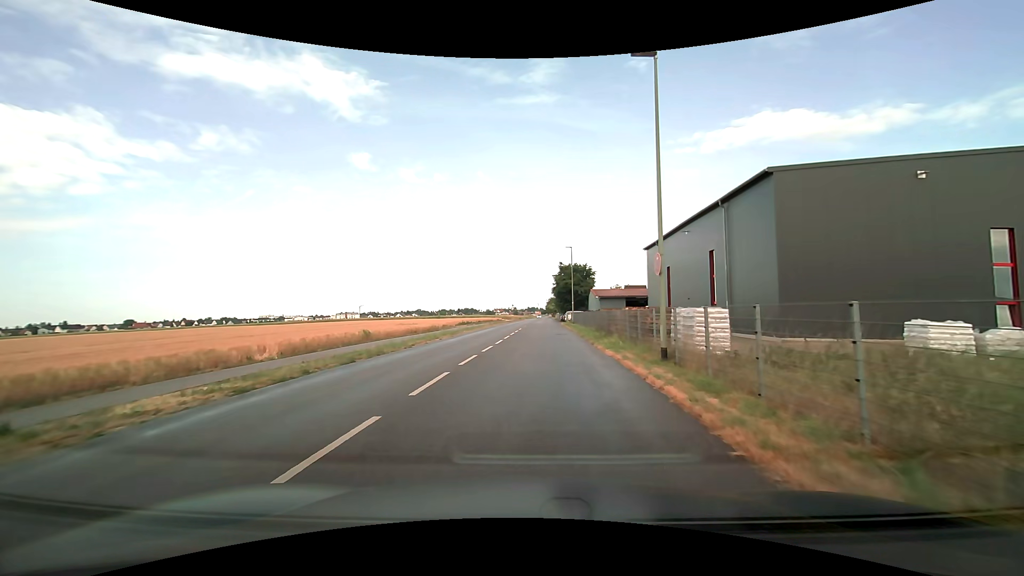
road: tertiary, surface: asphalt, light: Day
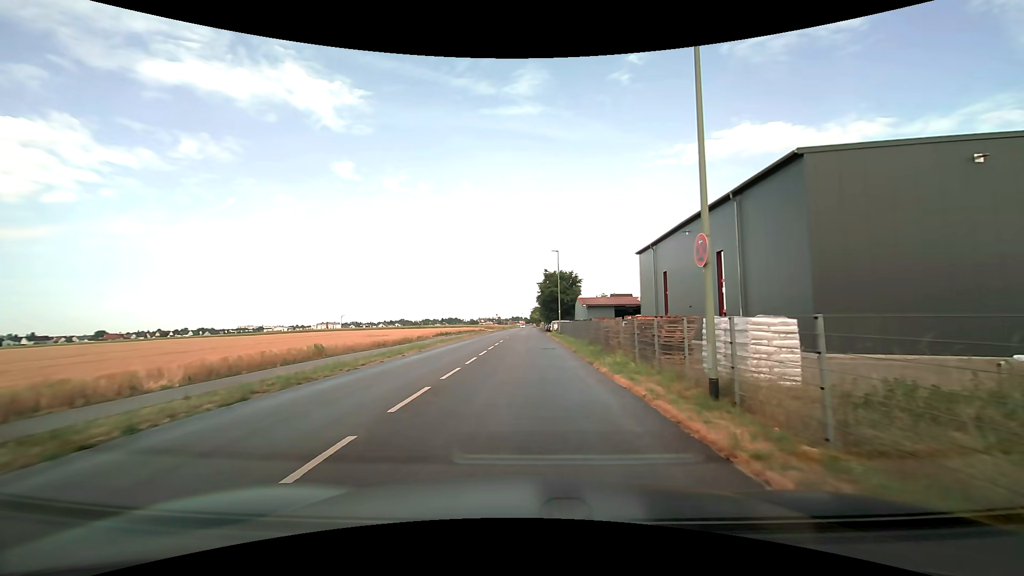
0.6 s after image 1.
(+0.1, +4.9) m; +2°
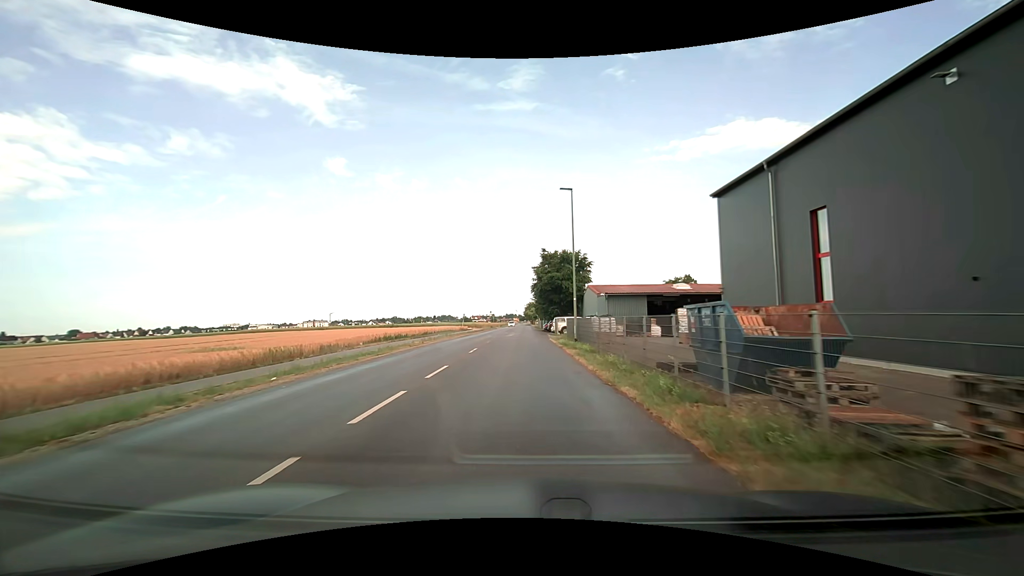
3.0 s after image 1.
(+0.2, +23.6) m; +1°
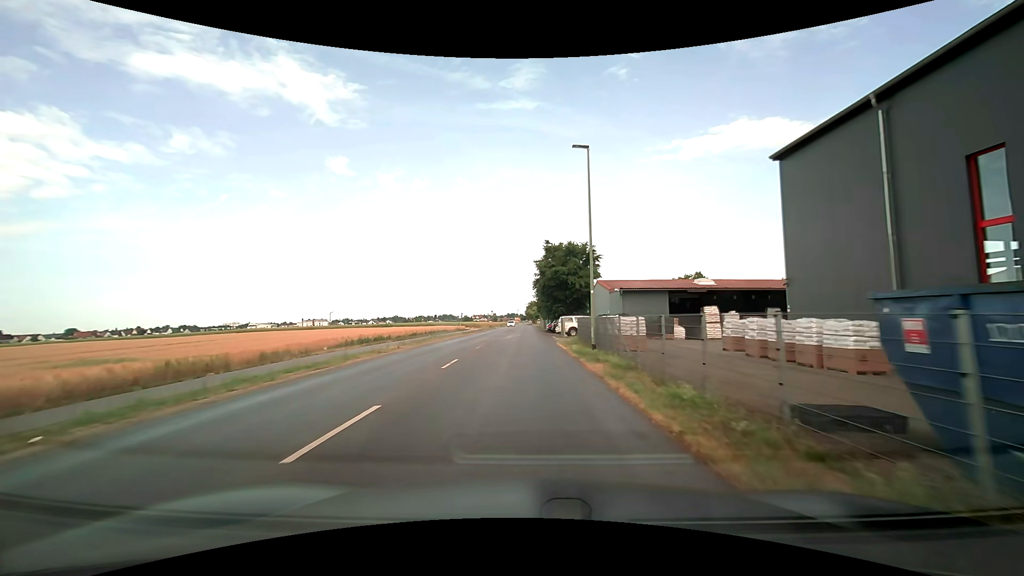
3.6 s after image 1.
(0.0, +7.0) m; 0°
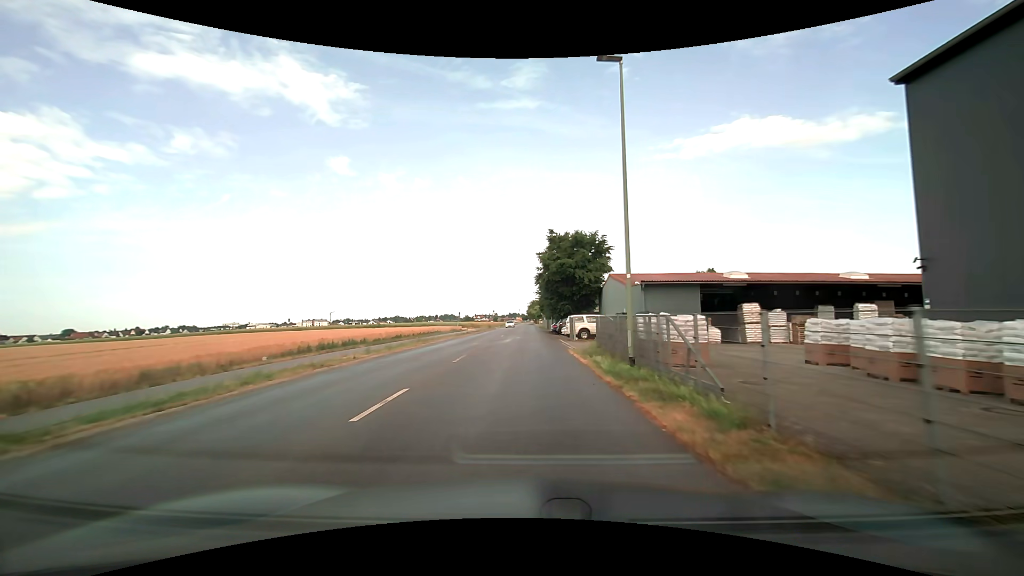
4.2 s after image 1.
(0.0, +7.3) m; 0°
